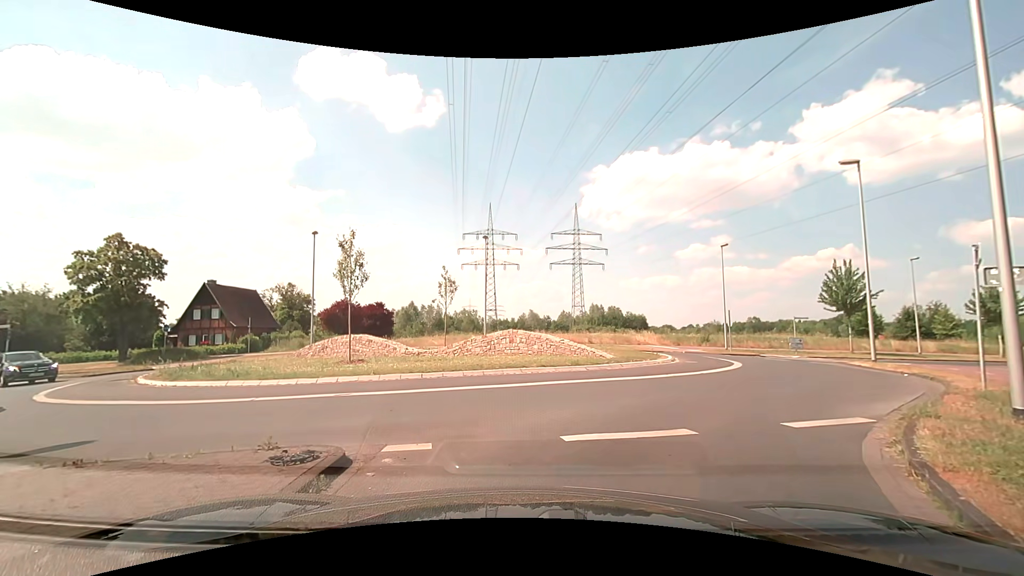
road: secondary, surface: asphalt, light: Day
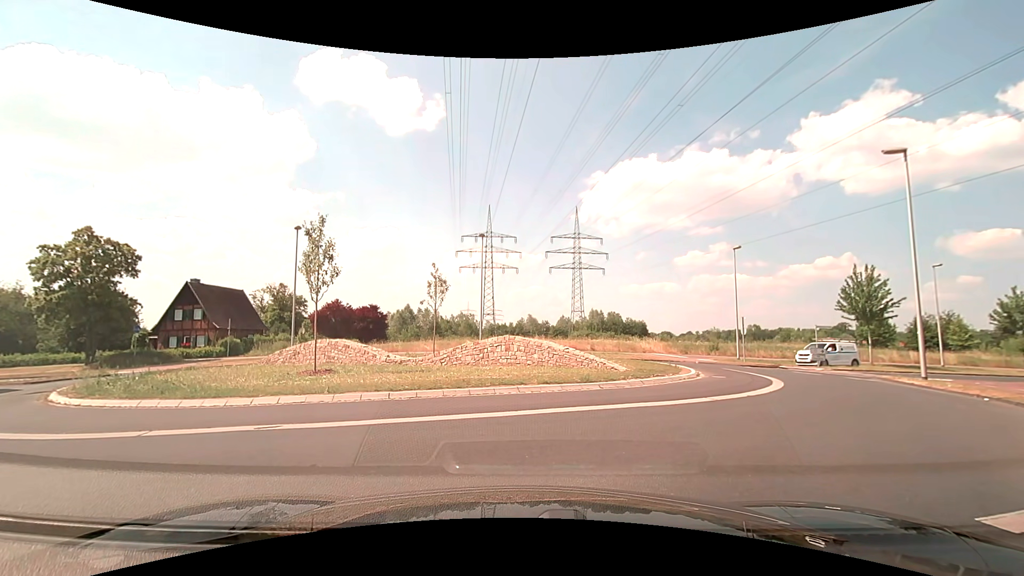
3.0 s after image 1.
(0.0, +2.8) m; -1°
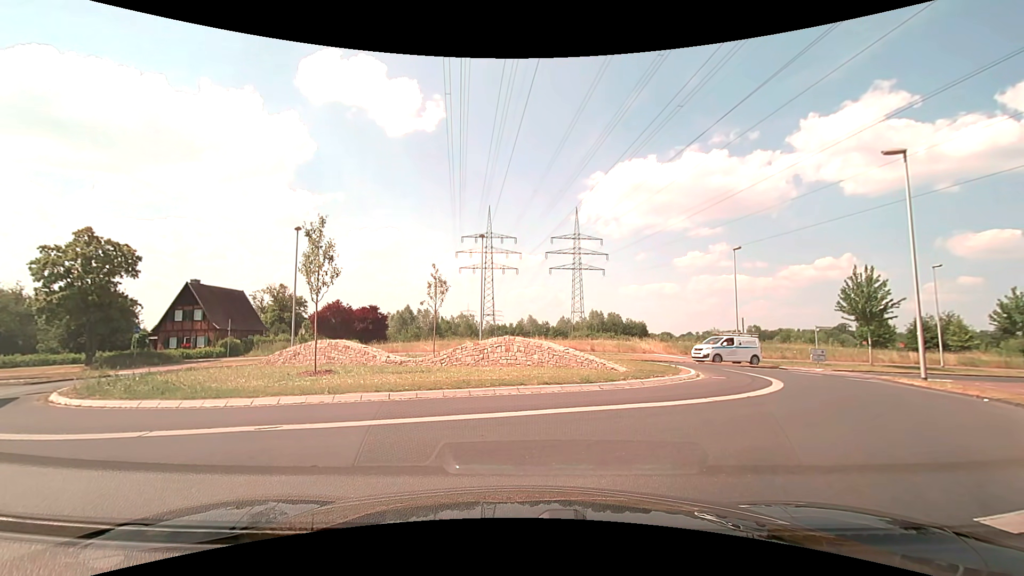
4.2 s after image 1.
(0.0, 0.0) m; 0°
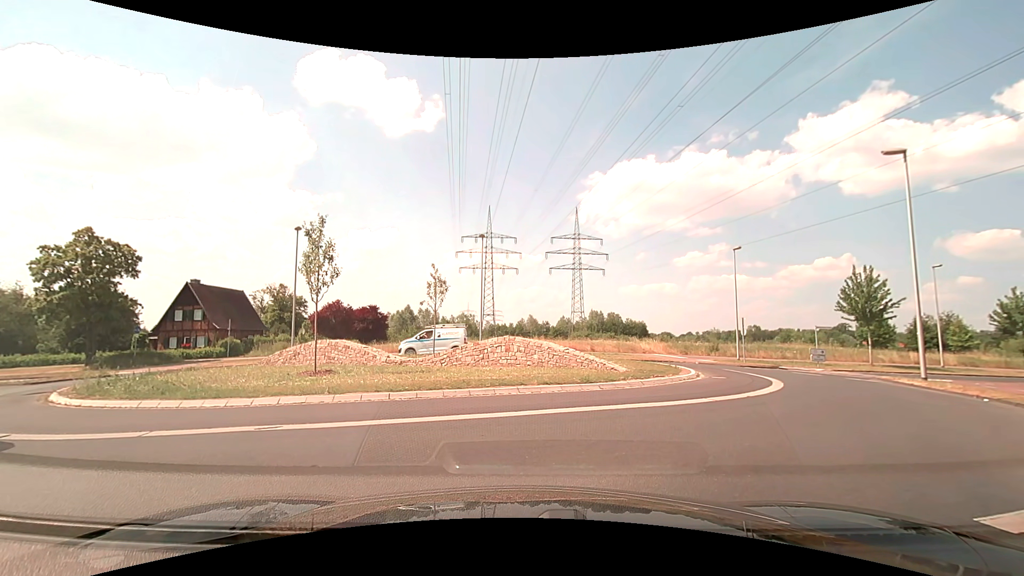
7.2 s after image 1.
(0.0, 0.0) m; 0°
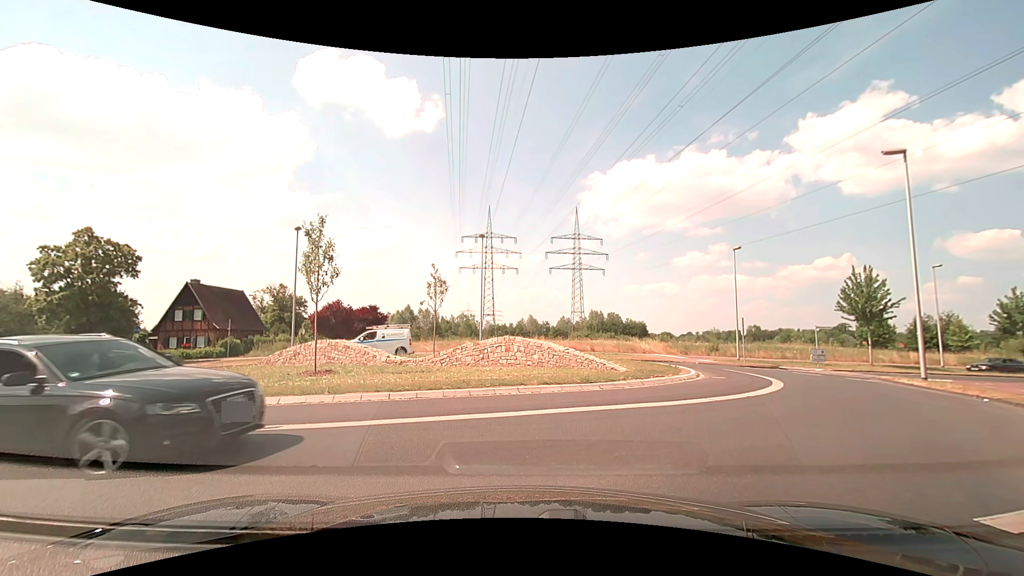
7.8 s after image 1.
(0.0, 0.0) m; 0°
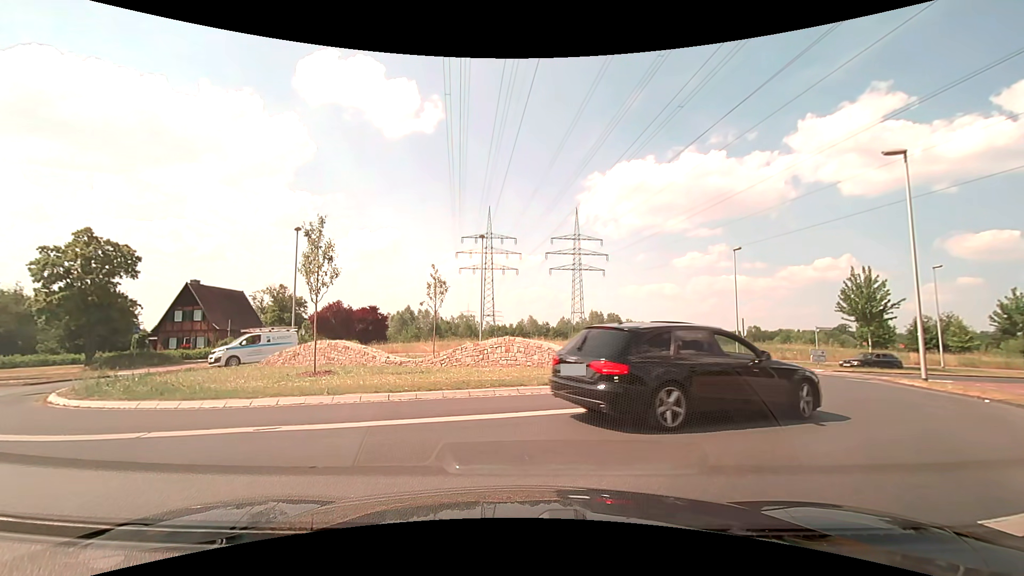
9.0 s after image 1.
(0.0, 0.0) m; 0°
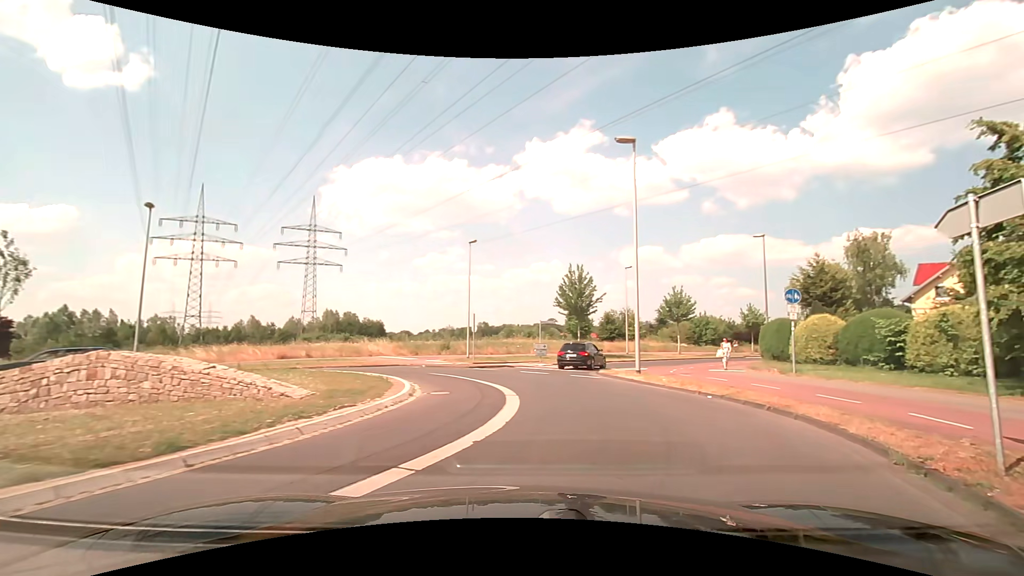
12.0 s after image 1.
(+1.4, +5.5) m; +31°
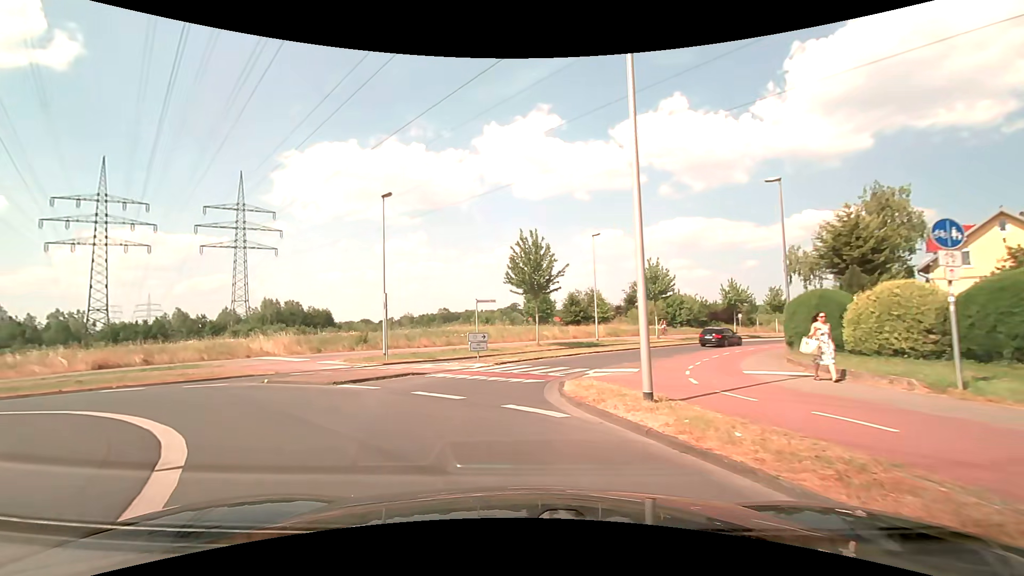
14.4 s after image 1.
(+1.5, +10.6) m; +5°
(-3, +9) (-11, +15) (-21, +14) (-28, +7) (-29, -3) (-23, -11) (-14, -14) (-5, -19) (+2, -26) (+8, -34) m
